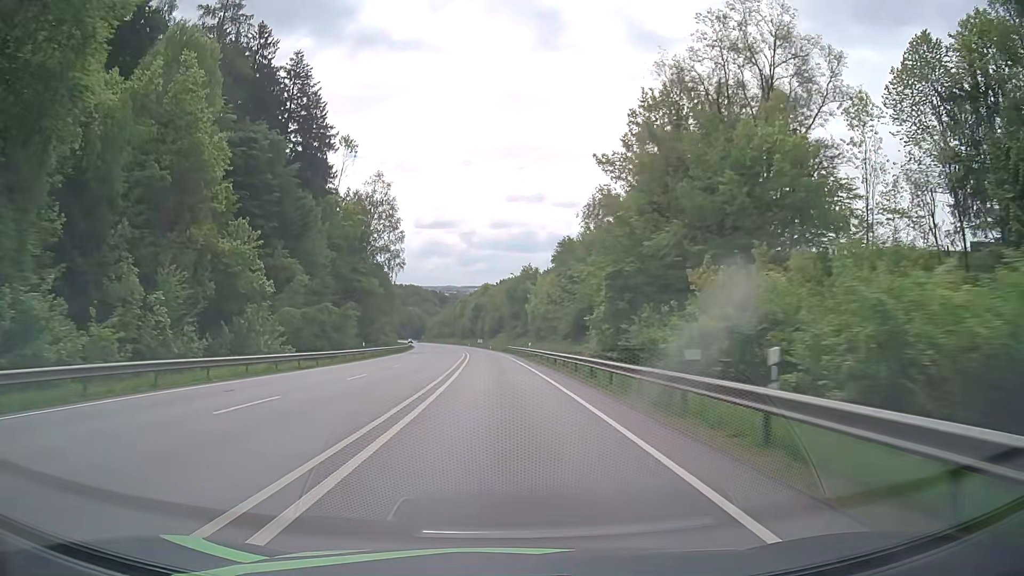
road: primary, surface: asphalt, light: Day
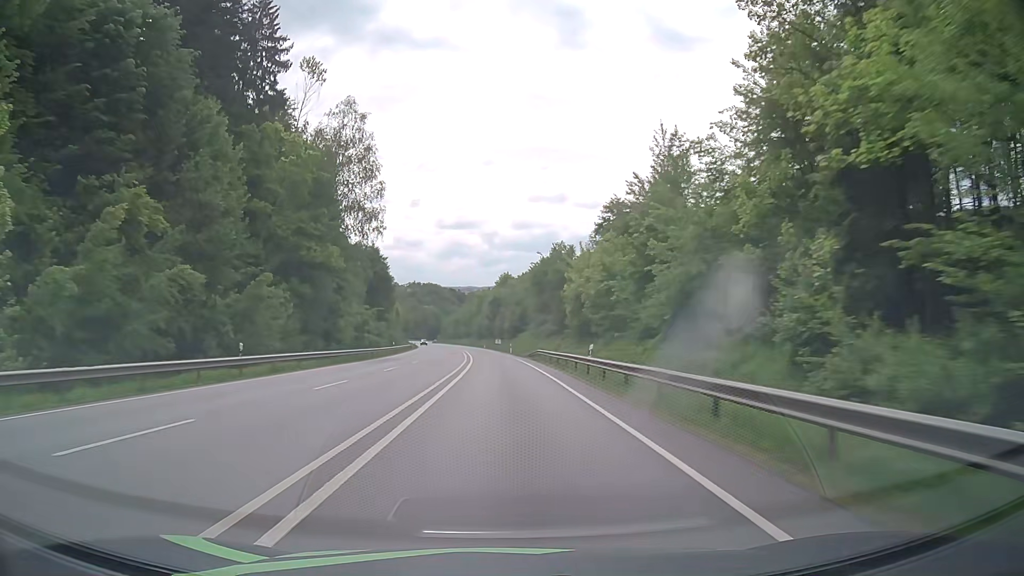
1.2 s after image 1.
(-0.5, +29.7) m; -2°
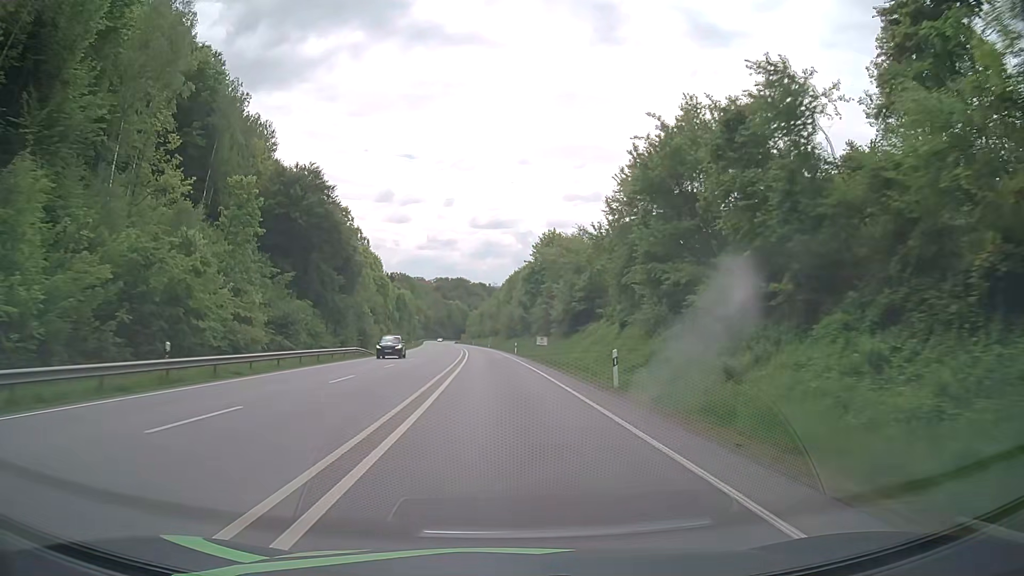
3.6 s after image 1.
(-1.6, +58.5) m; -3°
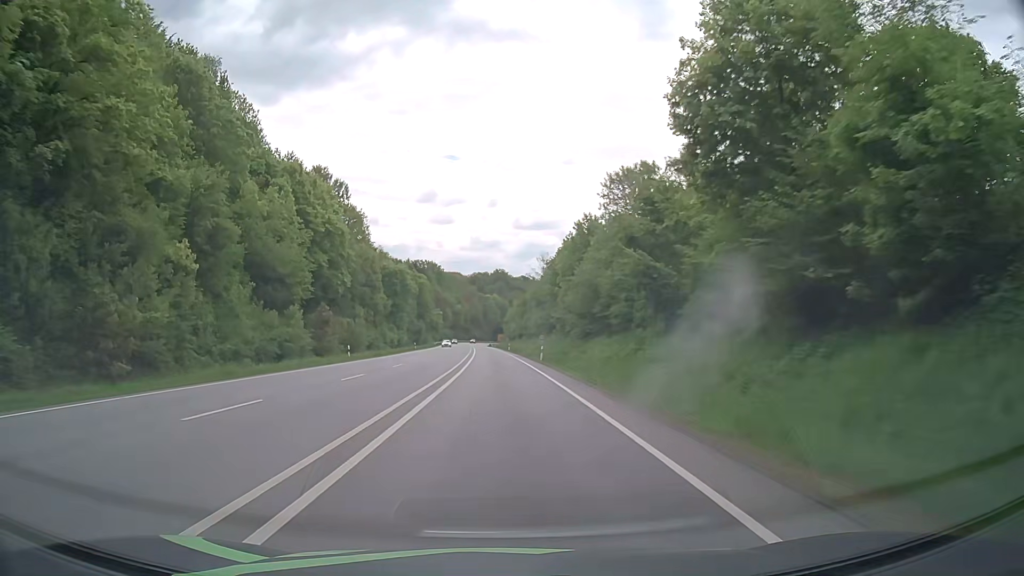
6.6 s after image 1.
(-2.4, +71.4) m; -4°
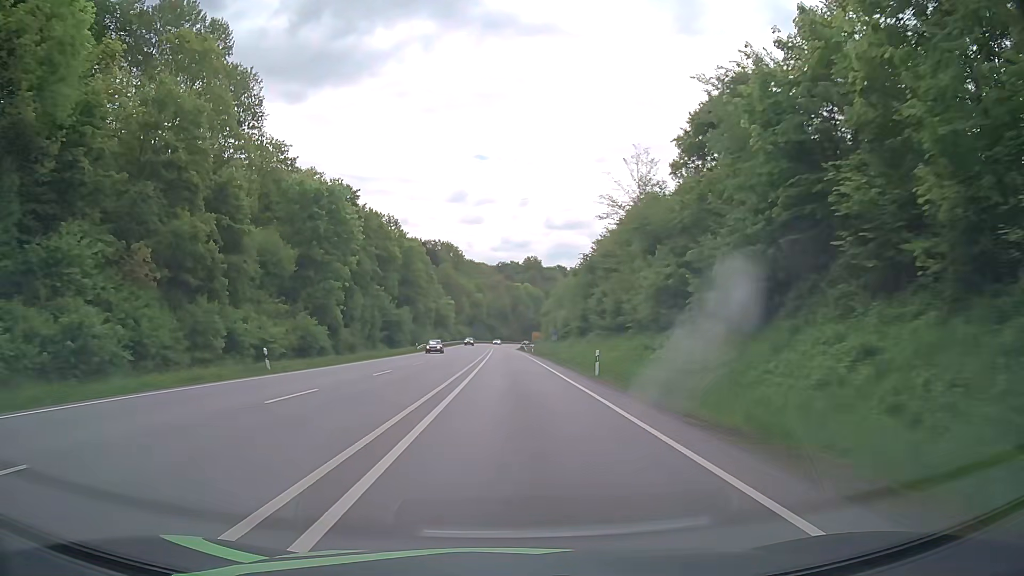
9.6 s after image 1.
(-2.1, +69.7) m; -3°
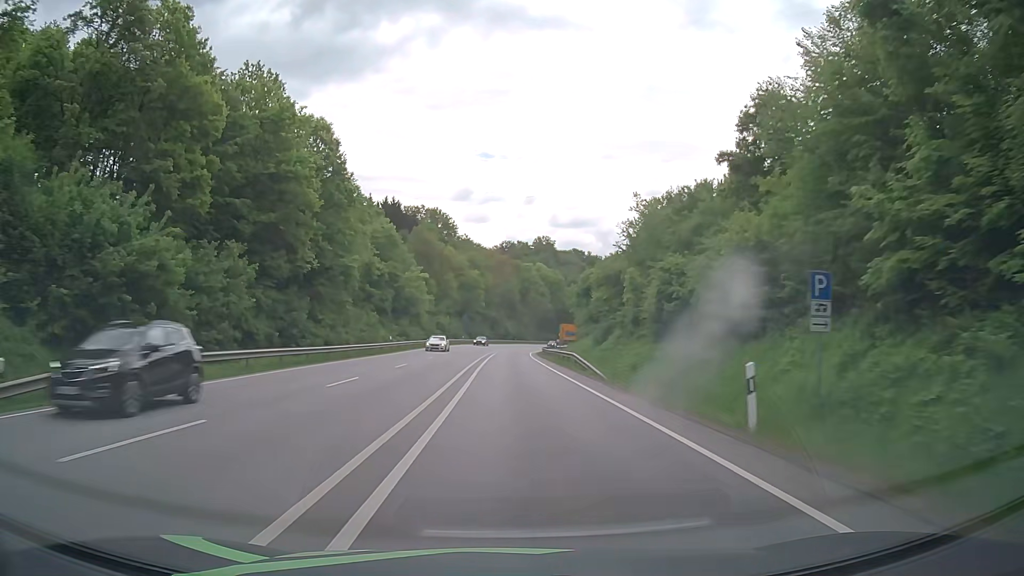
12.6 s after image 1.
(-0.5, +68.2) m; 0°
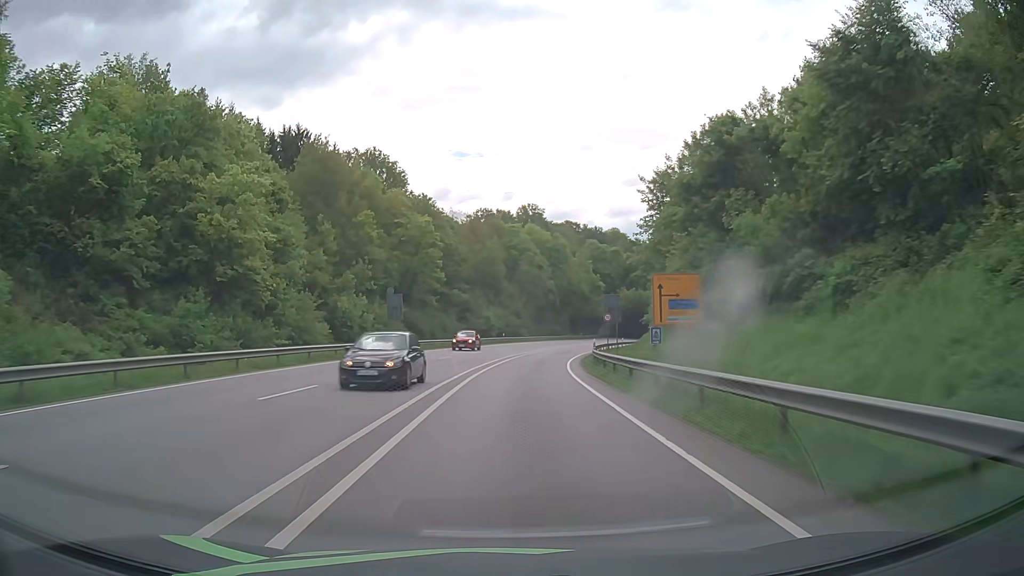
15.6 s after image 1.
(+0.4, +64.9) m; +2°
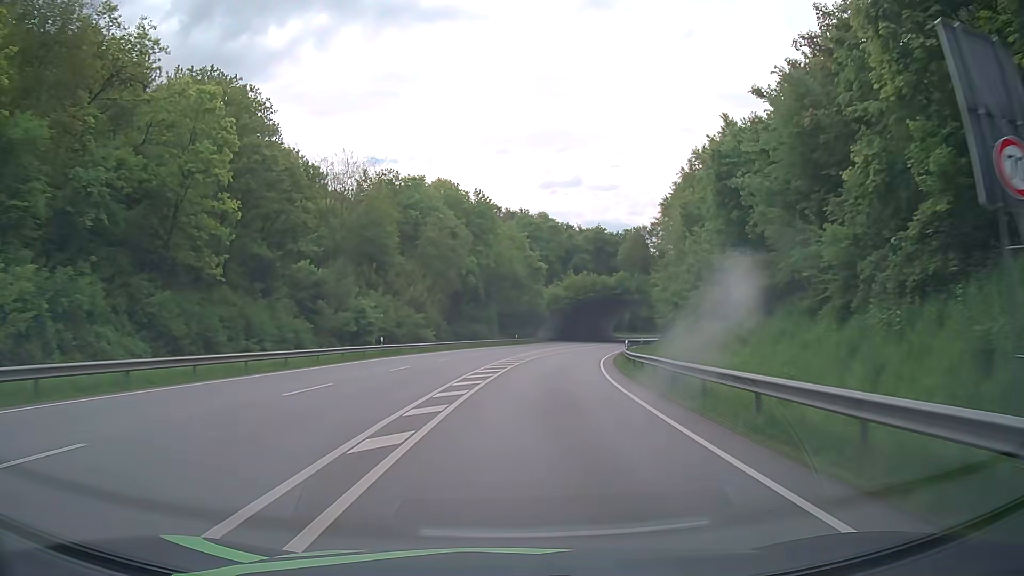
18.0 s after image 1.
(+1.7, +45.7) m; +6°
(0, +10) (+1, +20) (+2, +30) (+3, +40) (+5, +50) (+7, +59) (+9, +69) (+12, +79) (+14, +89) (+17, +98) m
